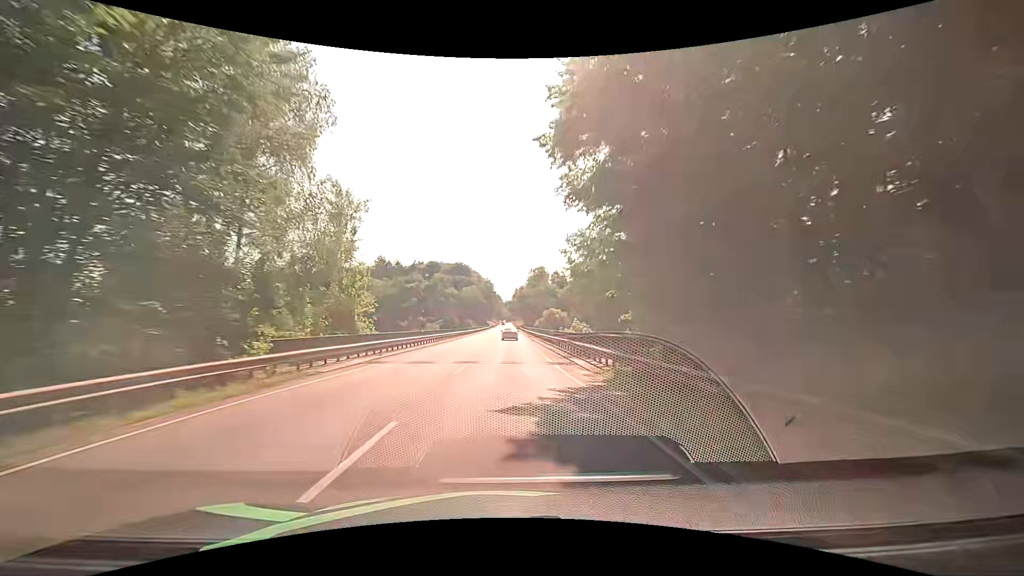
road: primary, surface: asphalt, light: Day
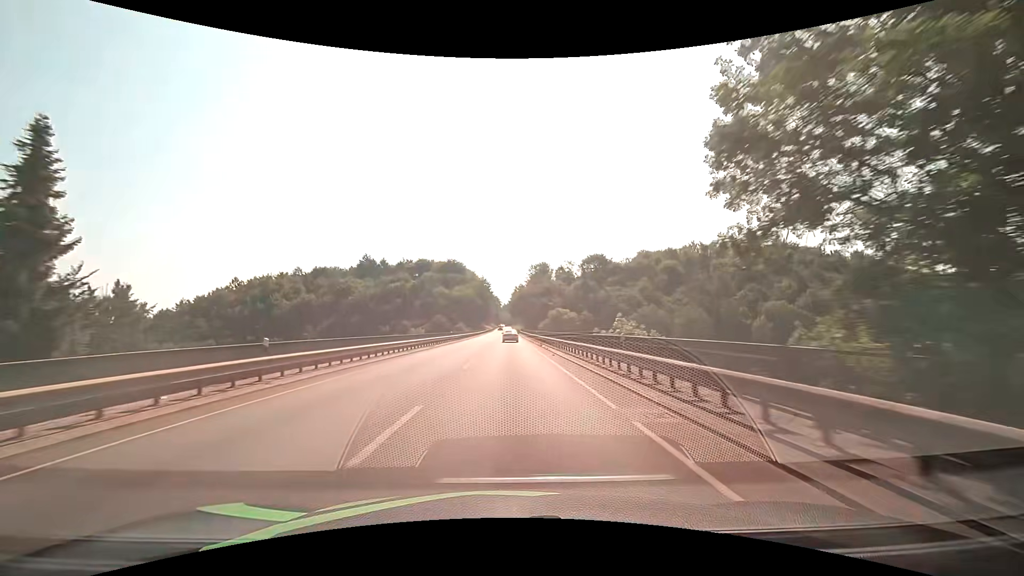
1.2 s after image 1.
(-0.1, +25.0) m; 0°
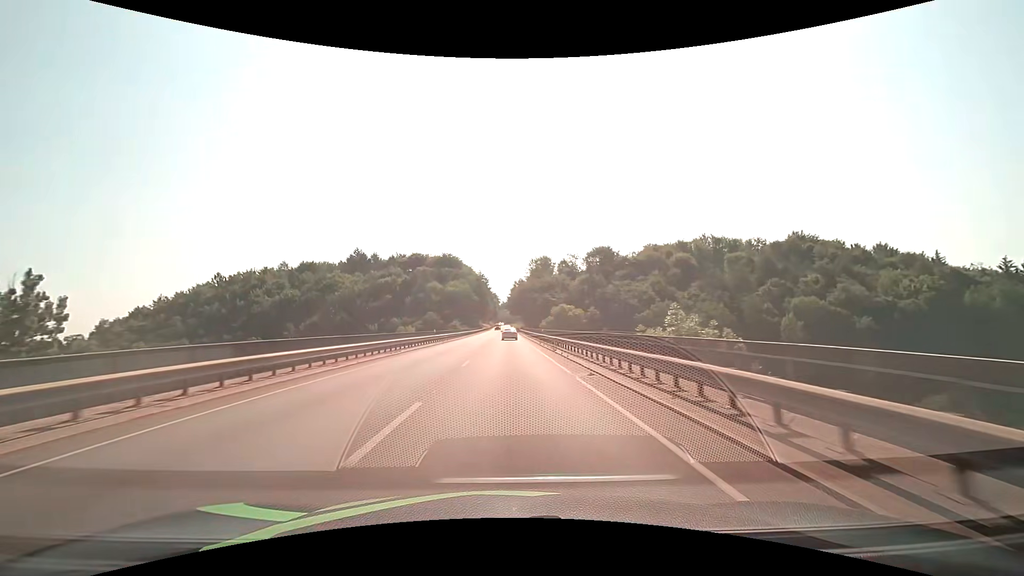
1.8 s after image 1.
(-0.1, +12.5) m; 0°
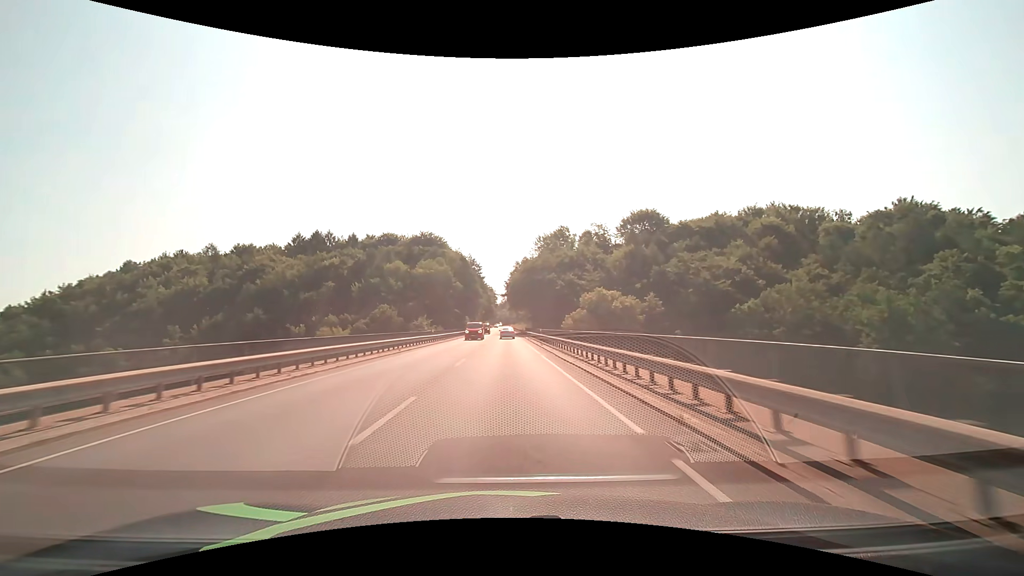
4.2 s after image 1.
(+0.2, +49.9) m; 0°
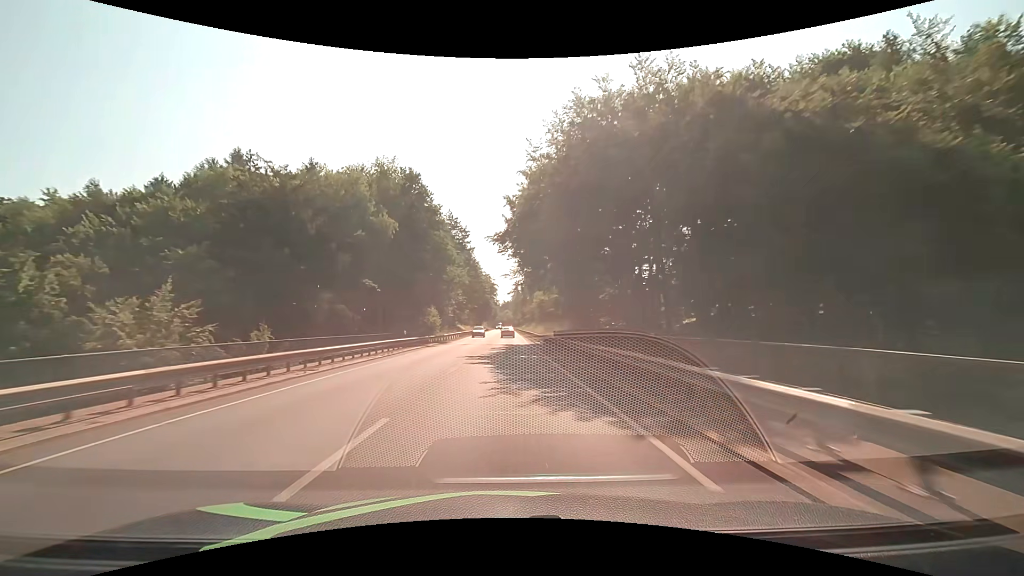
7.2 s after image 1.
(-0.3, +62.4) m; 0°
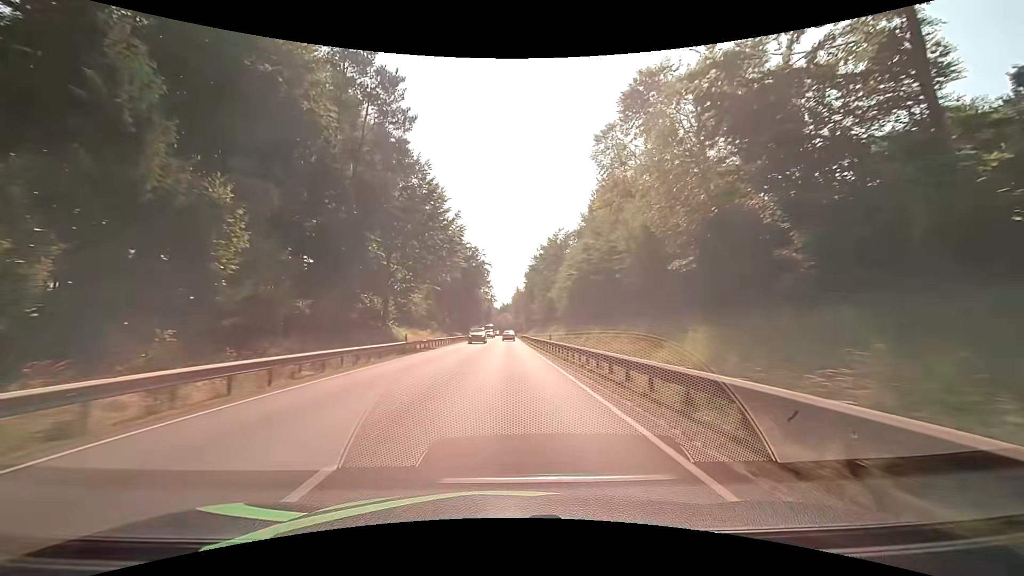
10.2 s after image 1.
(0.0, +62.4) m; 0°
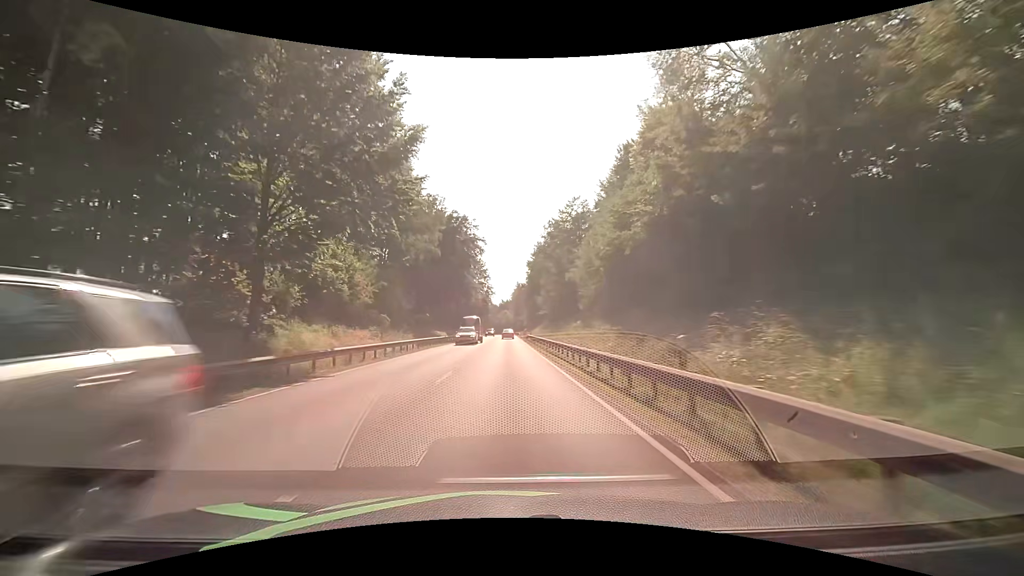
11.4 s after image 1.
(0.0, +24.9) m; 0°
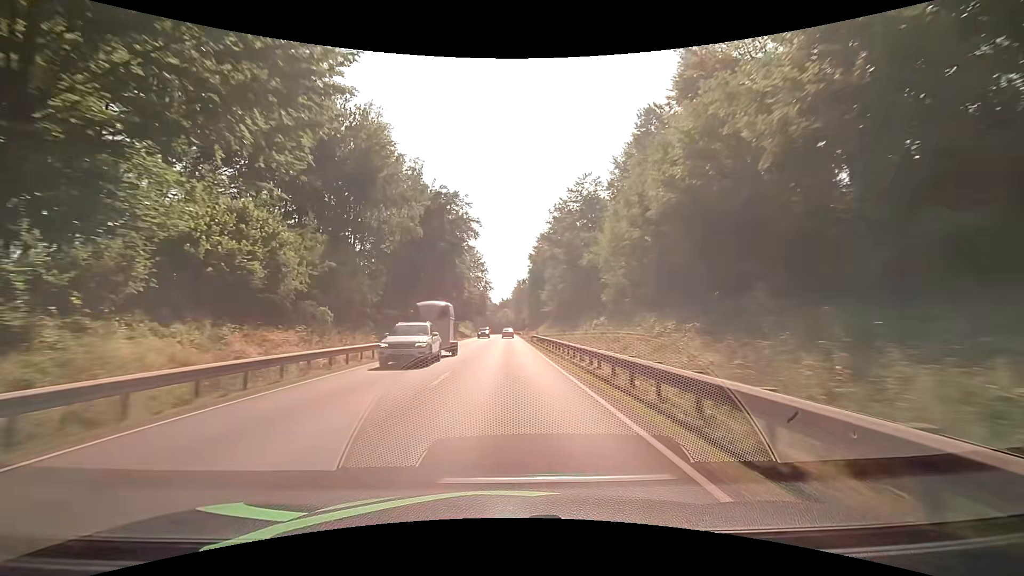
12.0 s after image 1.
(-0.1, +12.5) m; 0°
(0, +10) (0, +20) (0, +30) (0, +40) (0, +50) (0, +60) (0, +70) (0, +80) (0, +90) (0, +100) m
